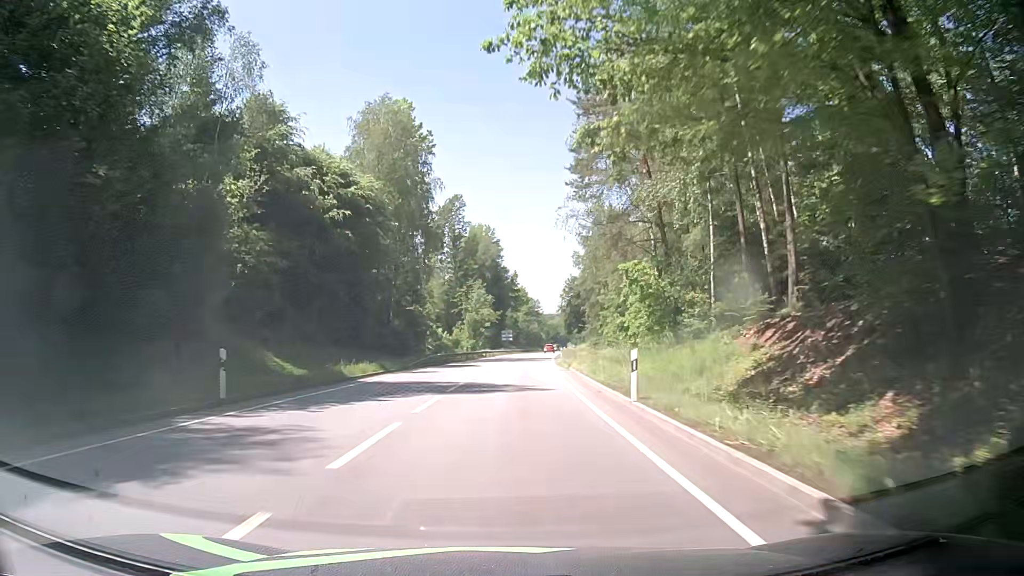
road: primary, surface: asphalt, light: Day
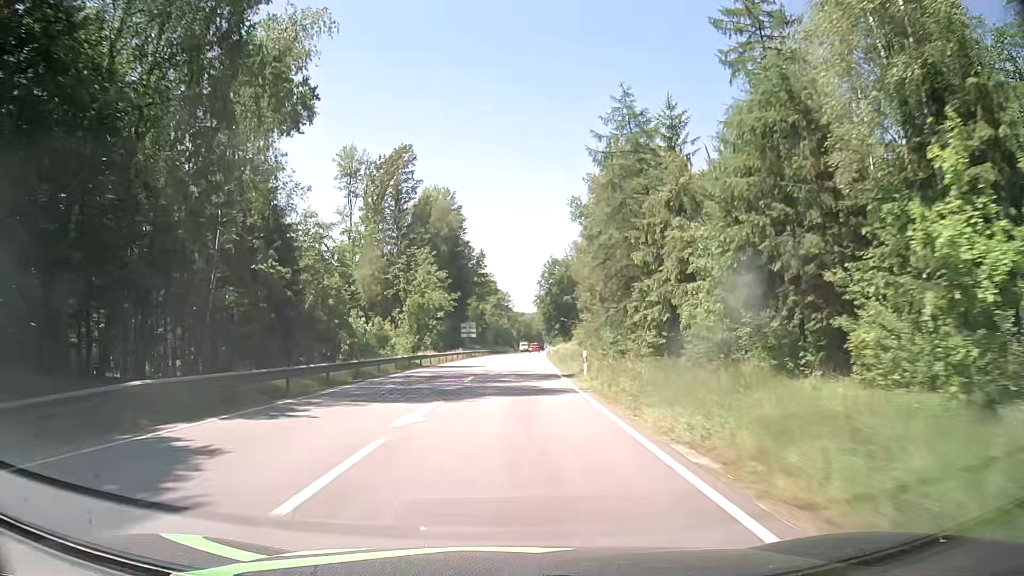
(+0.7, +37.7) m; +3°
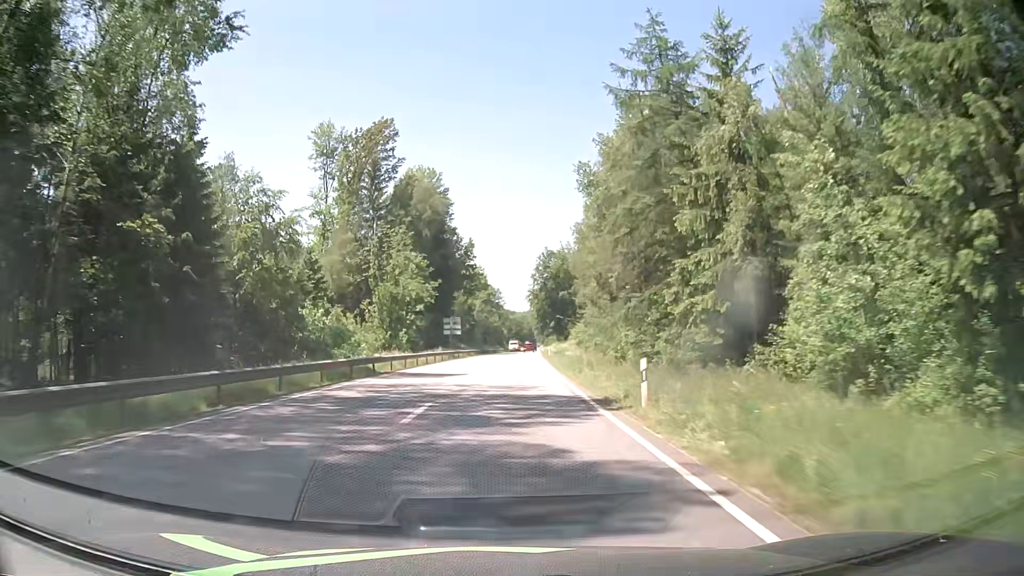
(0.0, +12.6) m; +1°
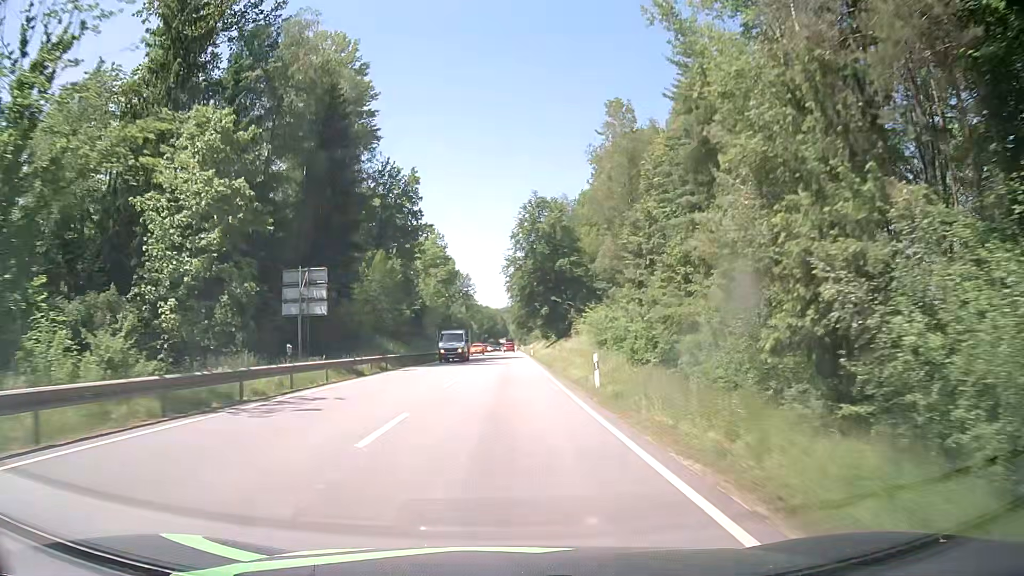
(+1.0, +50.2) m; +2°
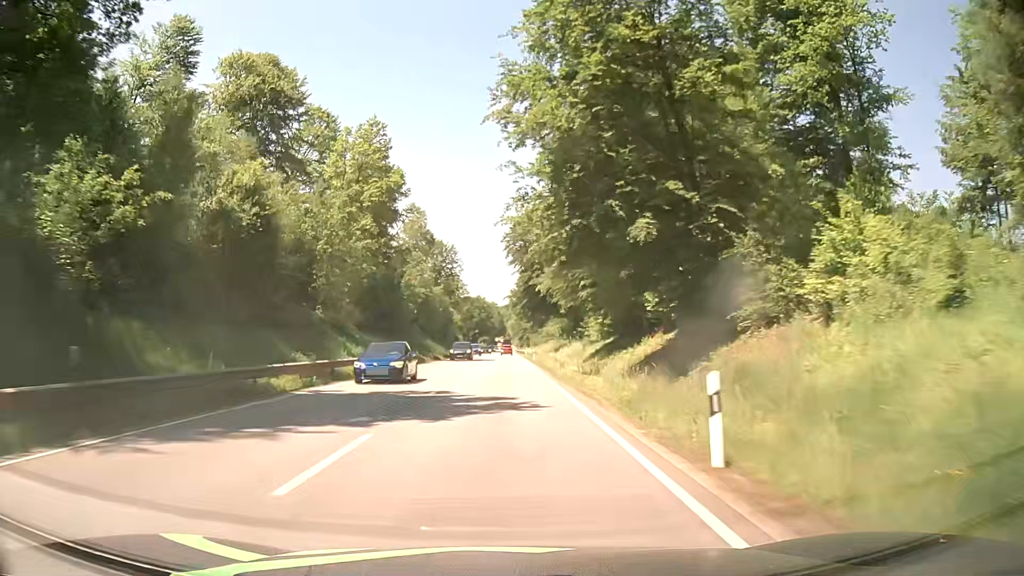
(+0.2, +62.8) m; 0°
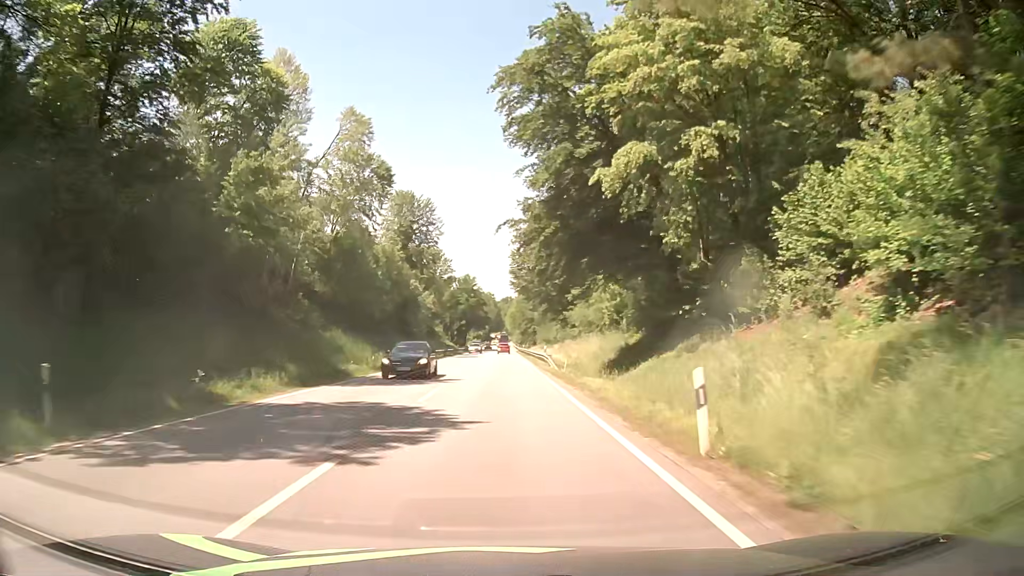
(0.0, +50.3) m; 0°
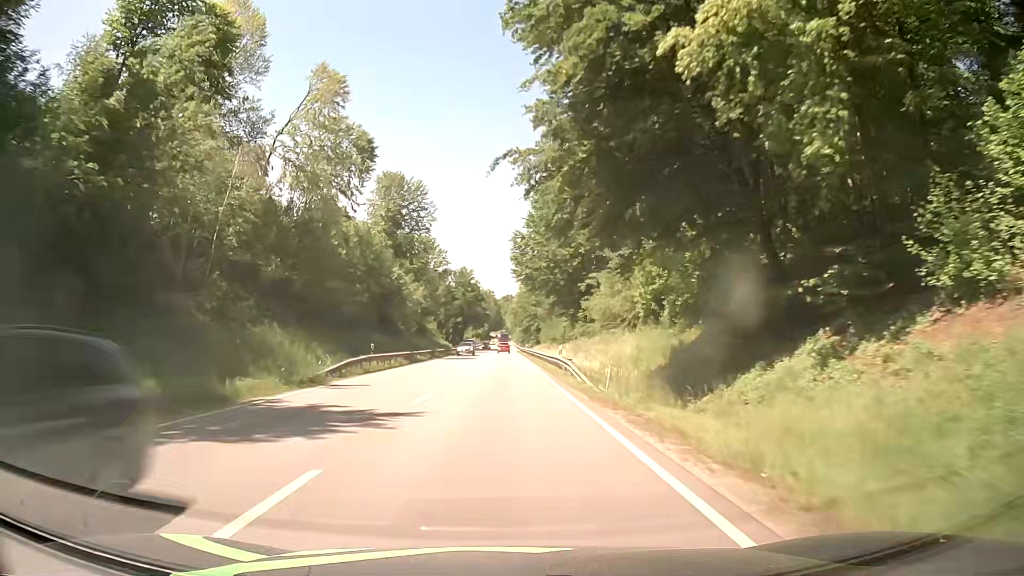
(-0.1, +12.6) m; -1°
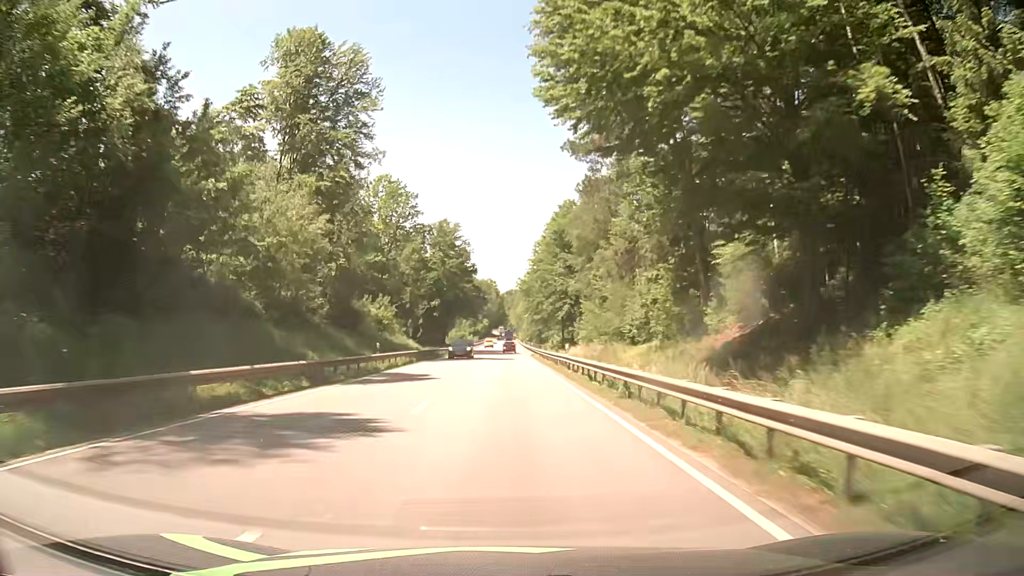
(+0.1, +50.3) m; 0°
(0, +10) (0, +20) (0, +30) (0, +40) (0, +50) (0, +60) (0, +70) (0, +80) (0, +90) (0, +100) m
